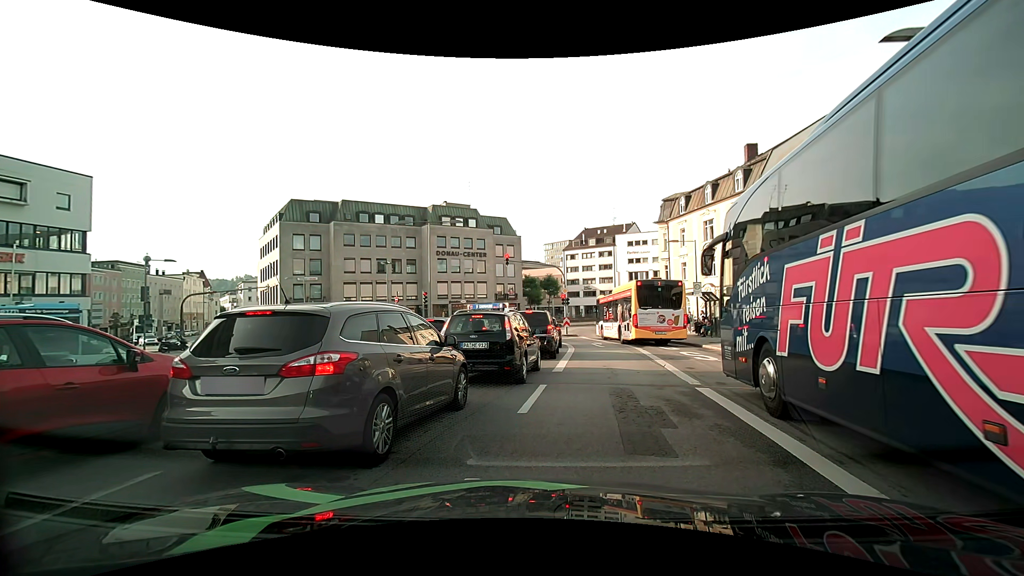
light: Day
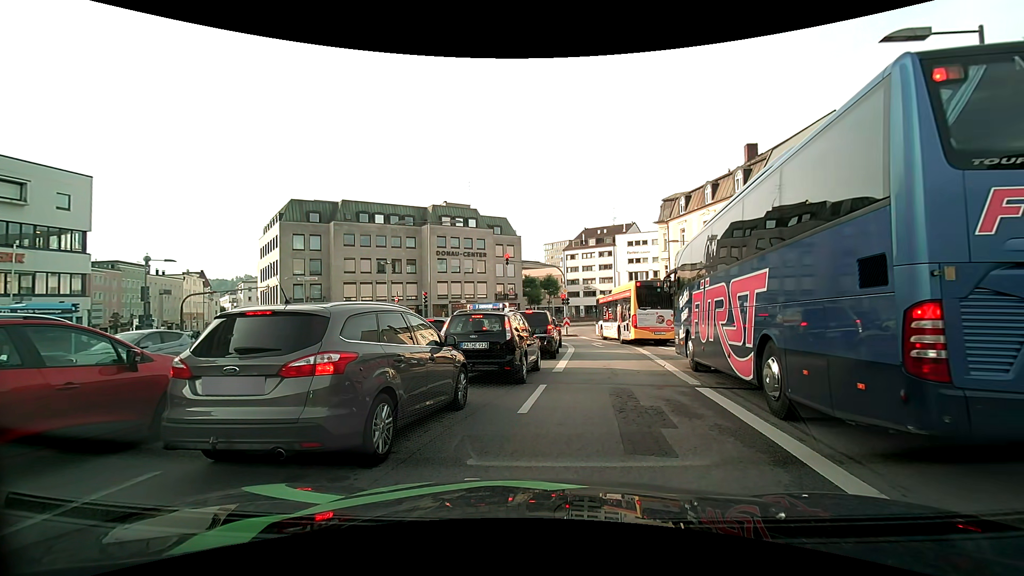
(0.0, 0.0) m; 0°
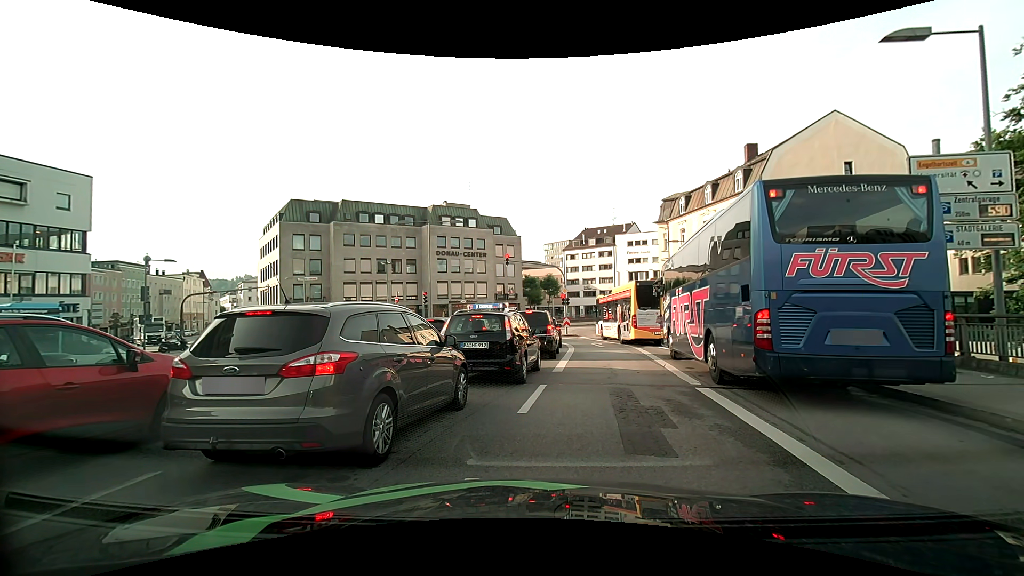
(0.0, 0.0) m; 0°
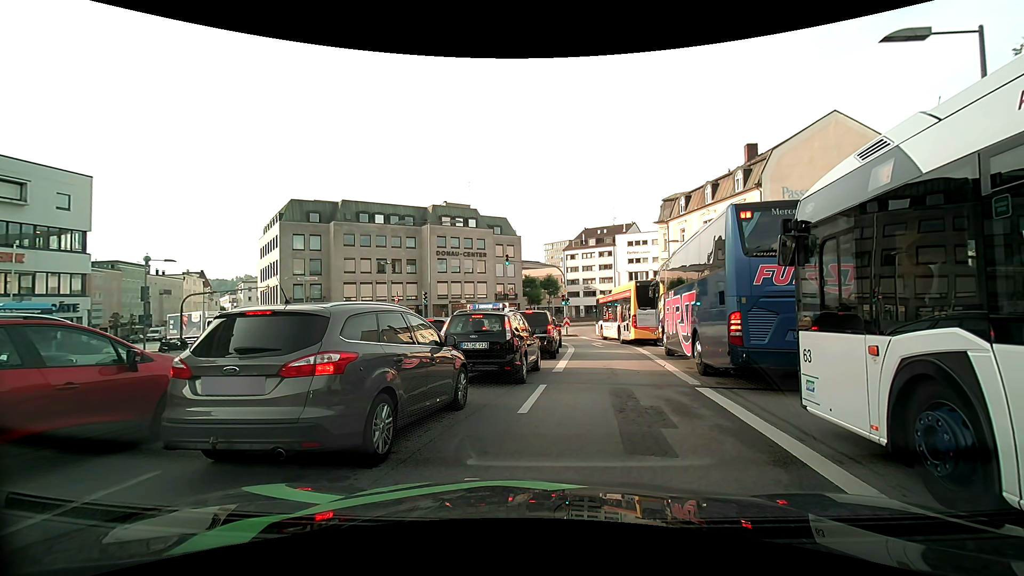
(0.0, 0.0) m; 0°
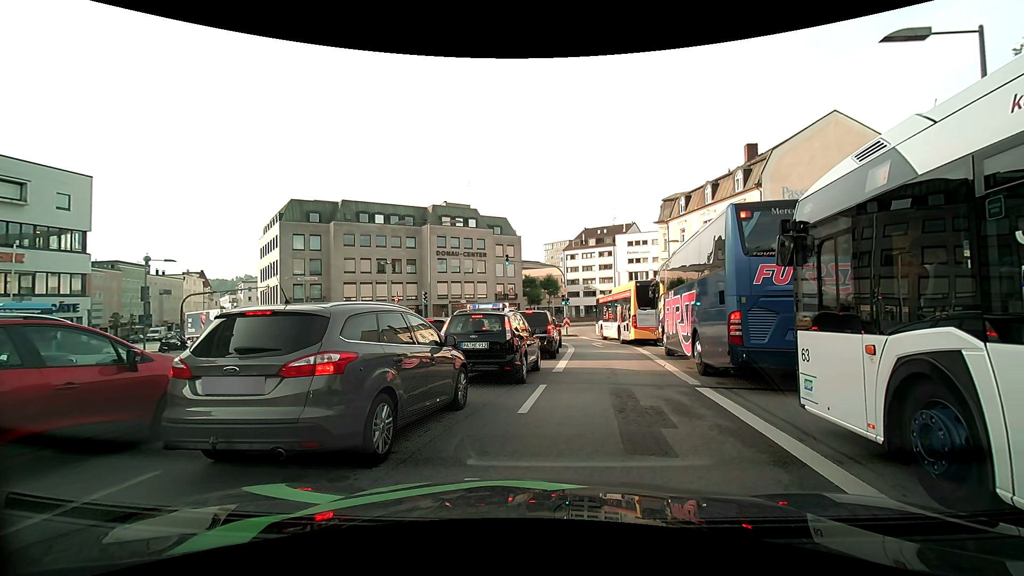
(0.0, 0.0) m; 0°
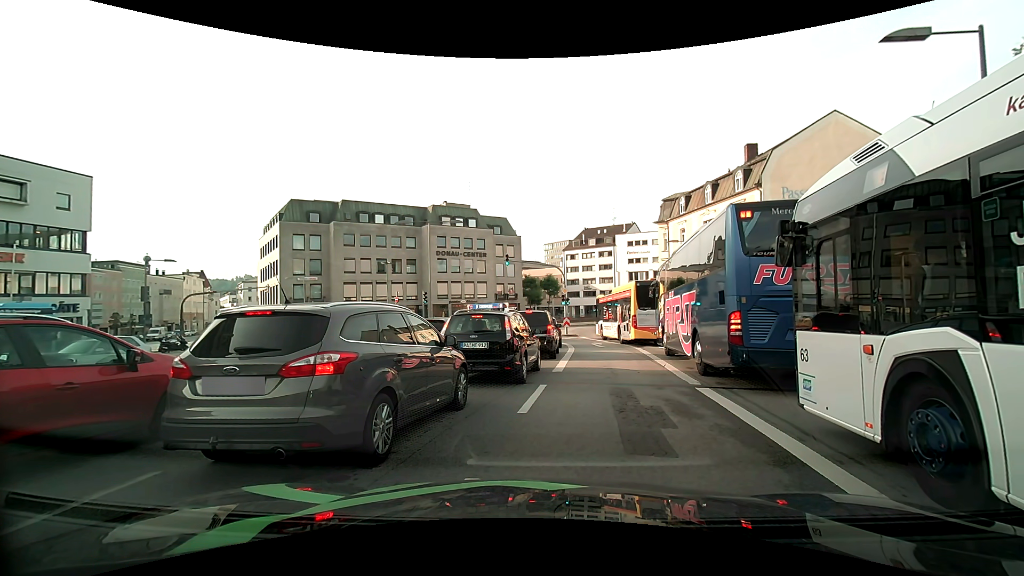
(0.0, 0.0) m; 0°
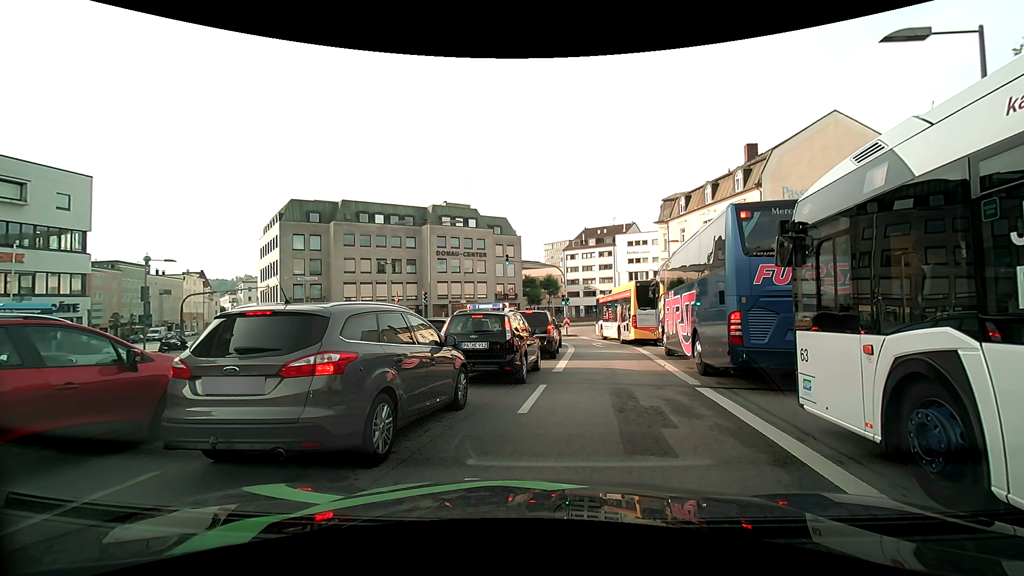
(0.0, 0.0) m; 0°
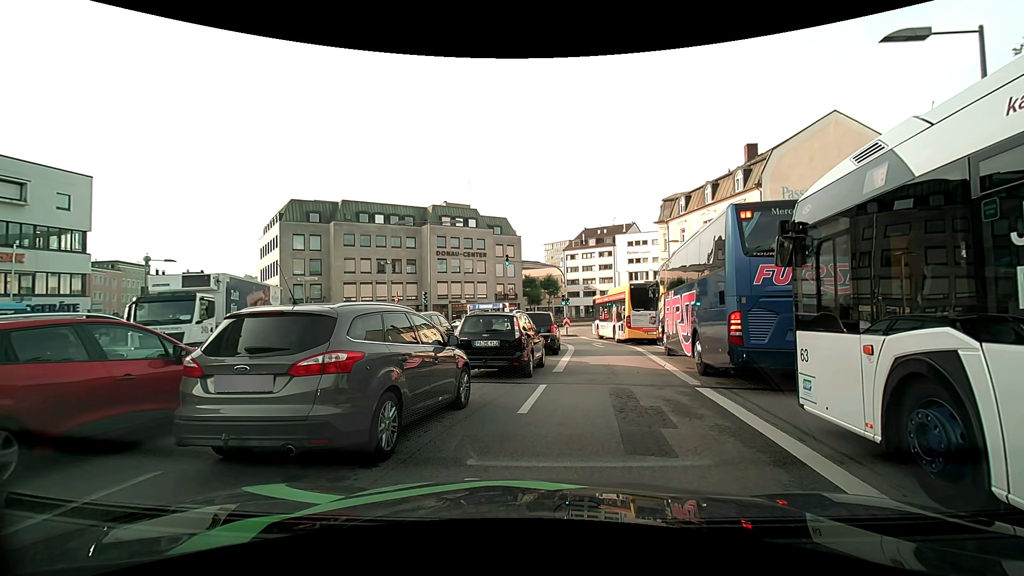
(0.0, 0.0) m; 0°
